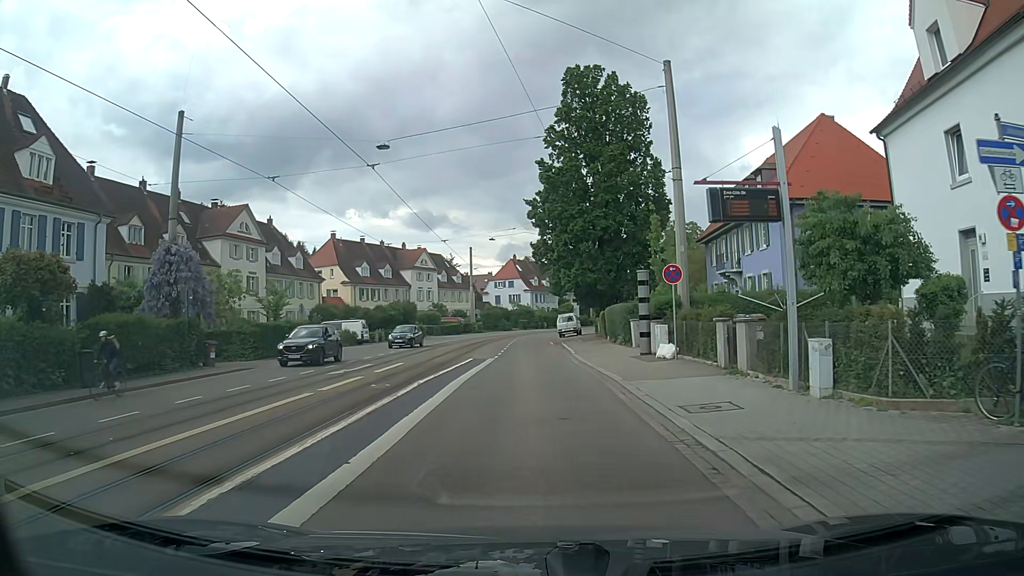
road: tertiary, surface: asphalt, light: Day
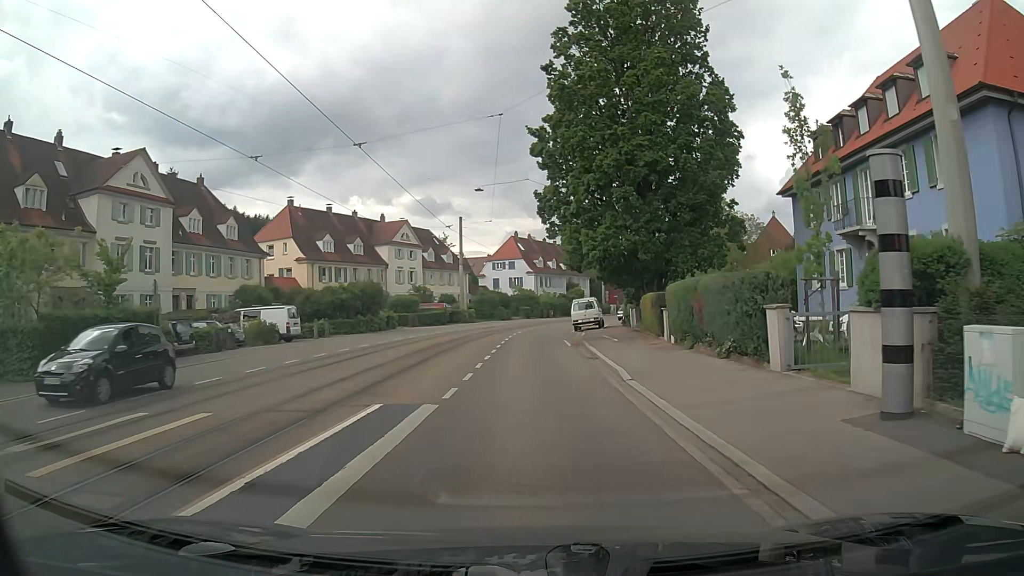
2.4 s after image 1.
(-0.1, +17.1) m; 0°
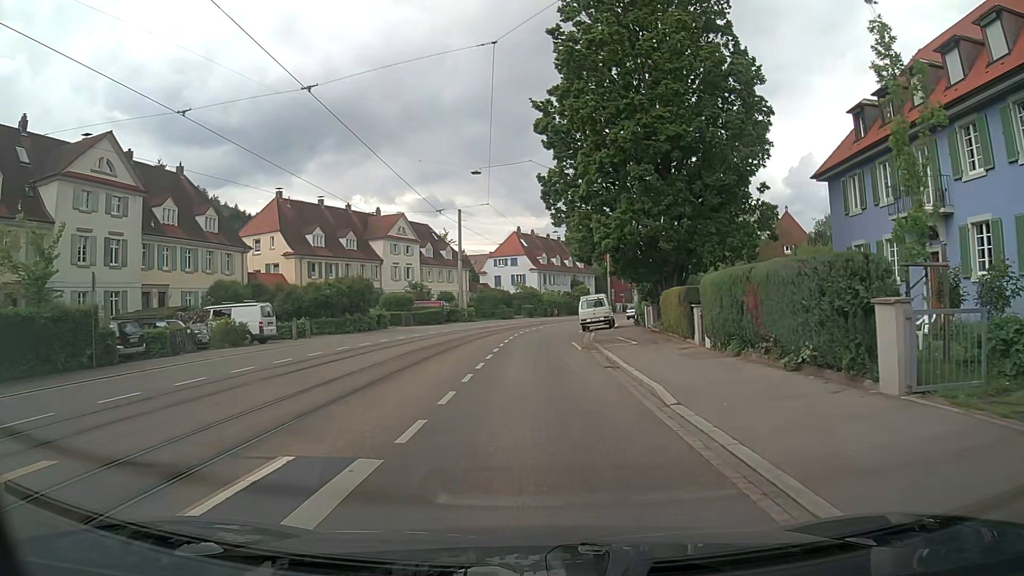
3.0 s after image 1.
(-0.1, +4.2) m; 0°
